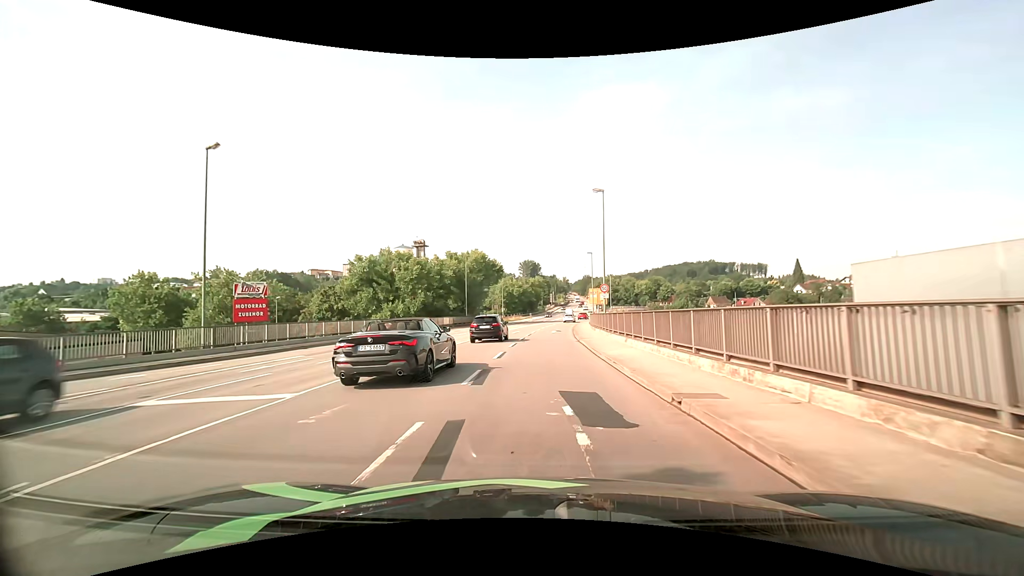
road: primary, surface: asphalt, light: Day
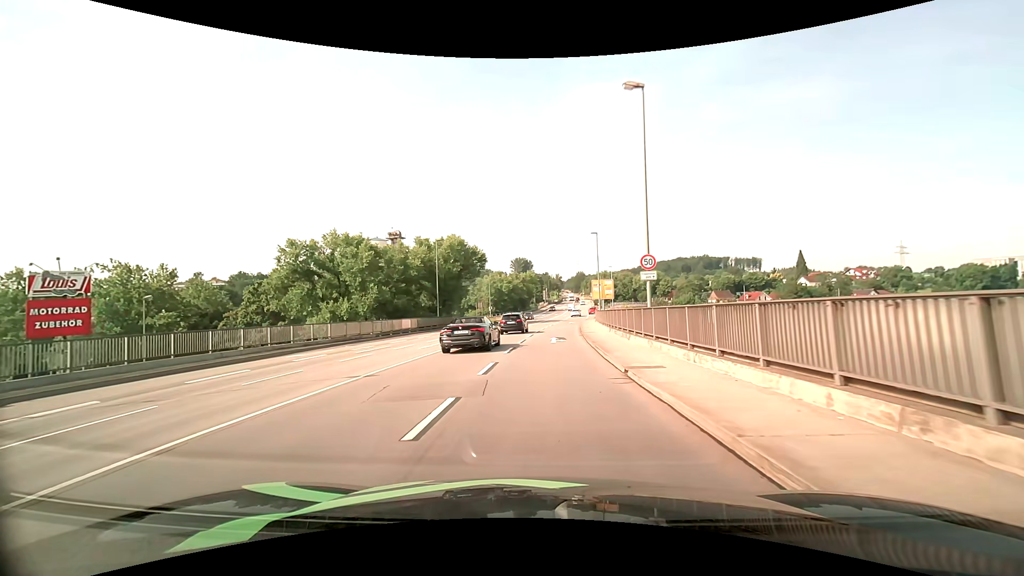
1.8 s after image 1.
(+0.2, +16.2) m; +1°
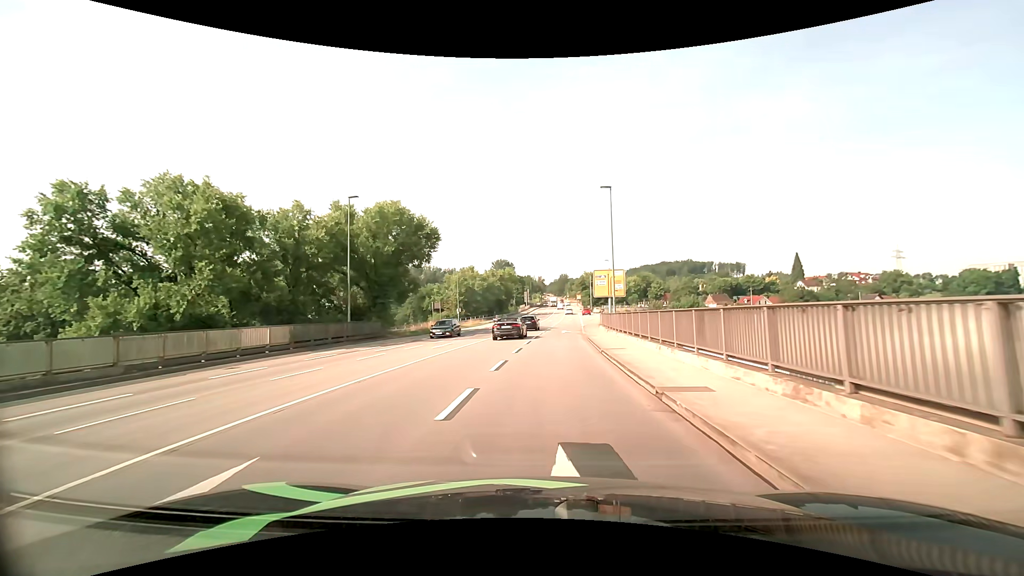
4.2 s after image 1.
(+0.3, +22.9) m; +2°
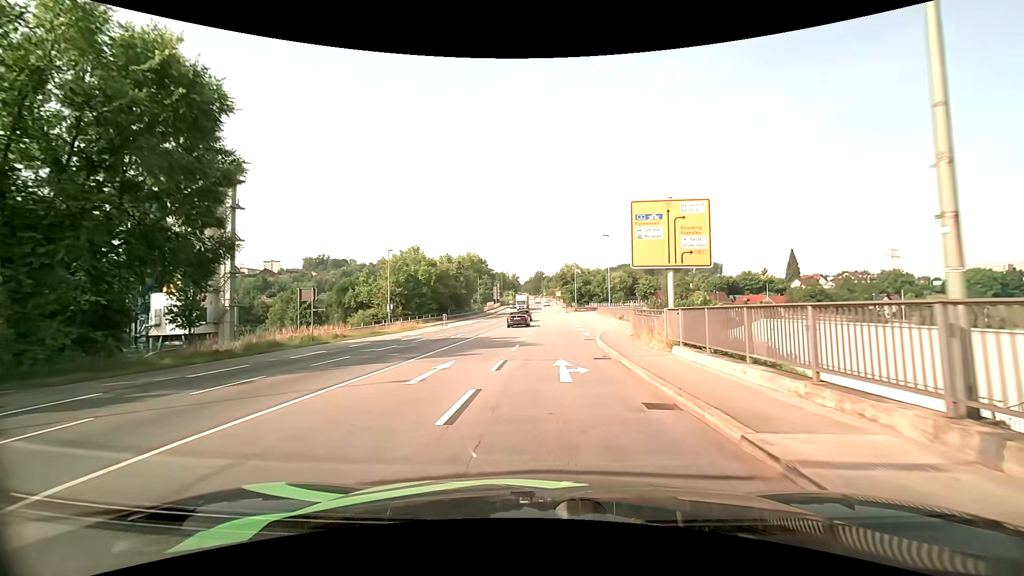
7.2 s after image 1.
(+0.7, +30.1) m; +2°
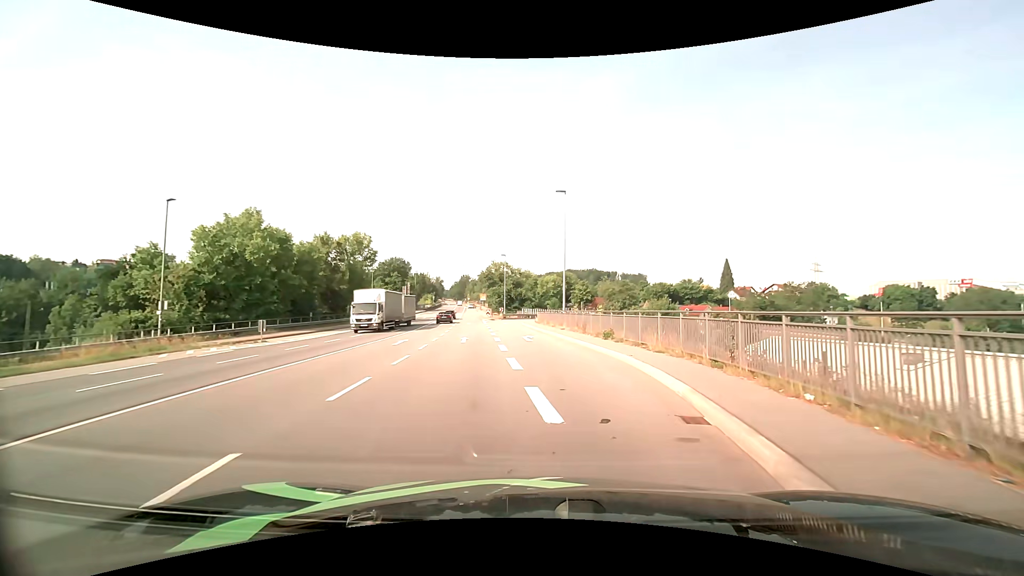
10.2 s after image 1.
(+1.5, +27.8) m; +8°
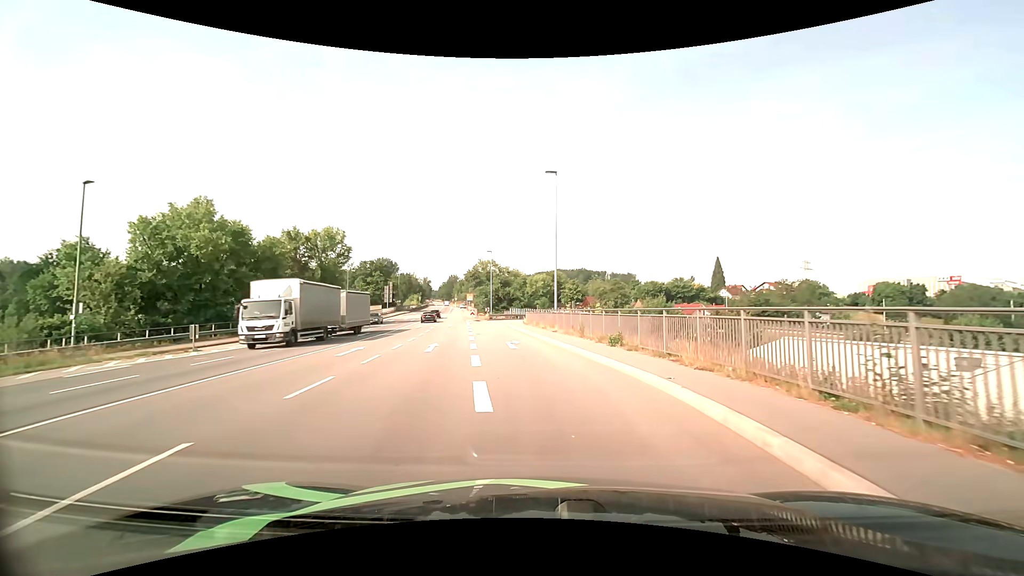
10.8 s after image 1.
(+0.1, +5.3) m; +2°
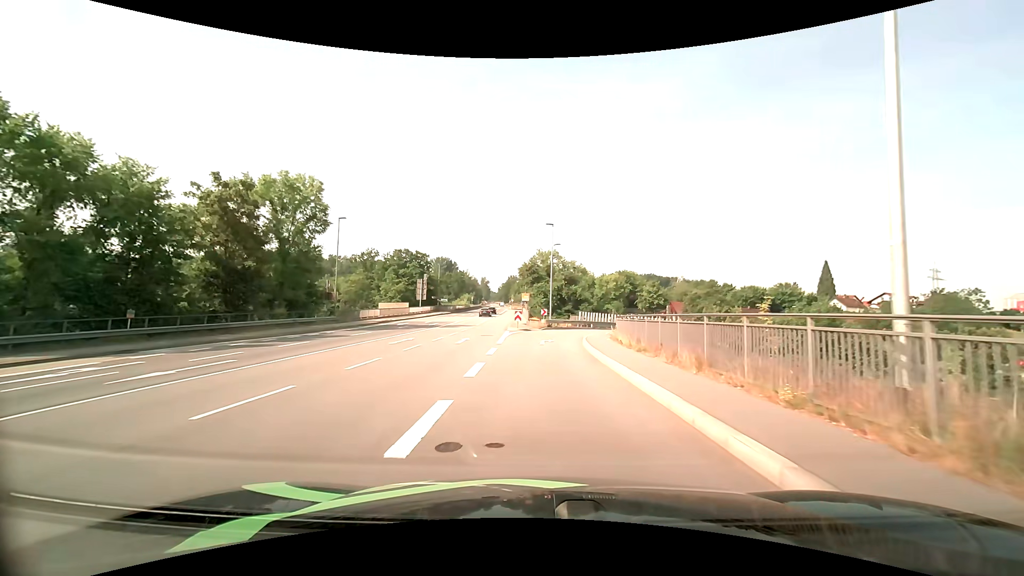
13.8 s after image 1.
(-2.1, +26.2) m; -7°
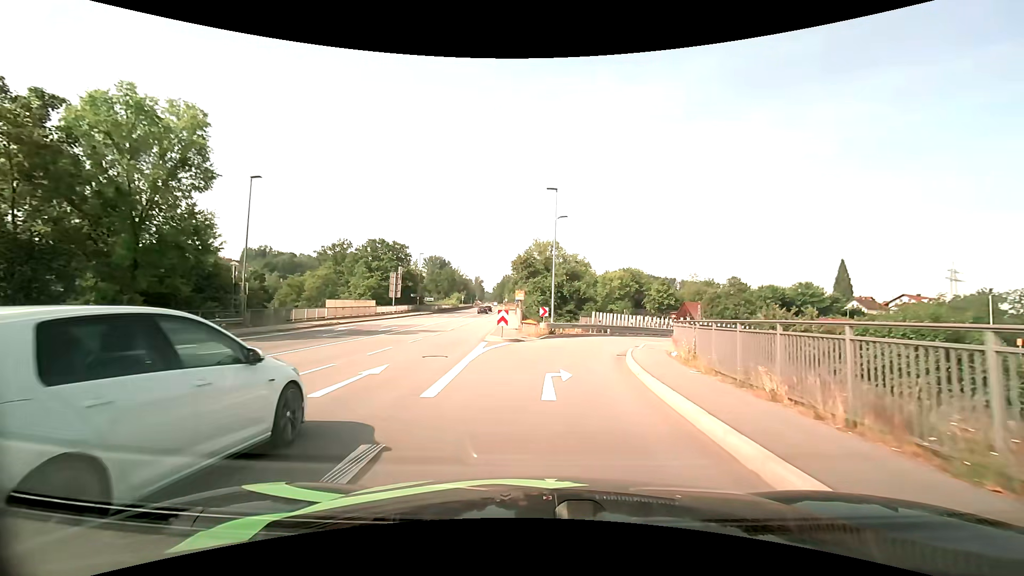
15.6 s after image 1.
(-0.1, +14.7) m; 0°
(0, +10) (+1, +20) (+4, +30) (+8, +39) (+15, +46) (+23, +52) (+32, +55) (+42, +56) (+52, +55) (+61, +51) m
